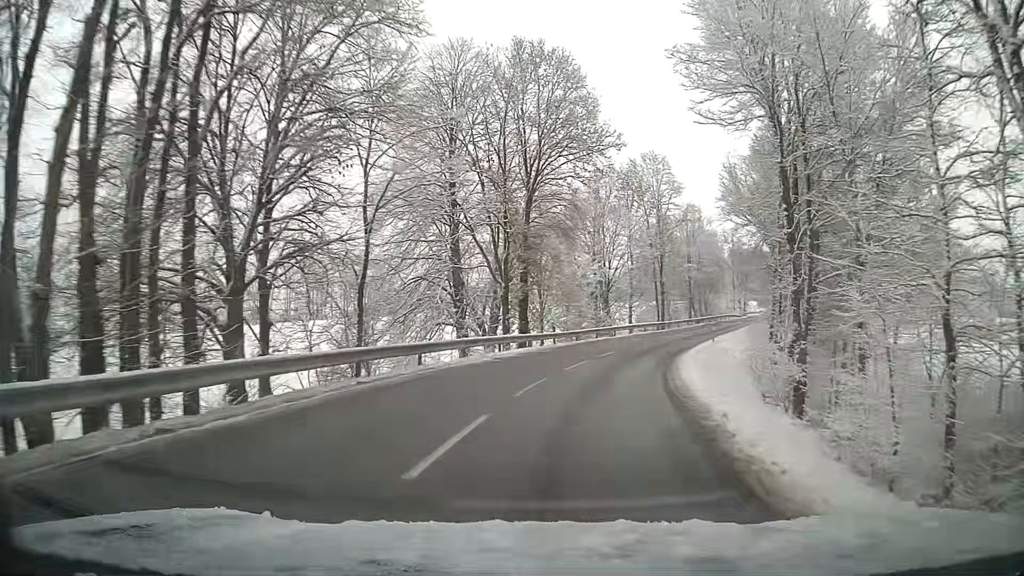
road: tertiary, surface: asphalt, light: Day
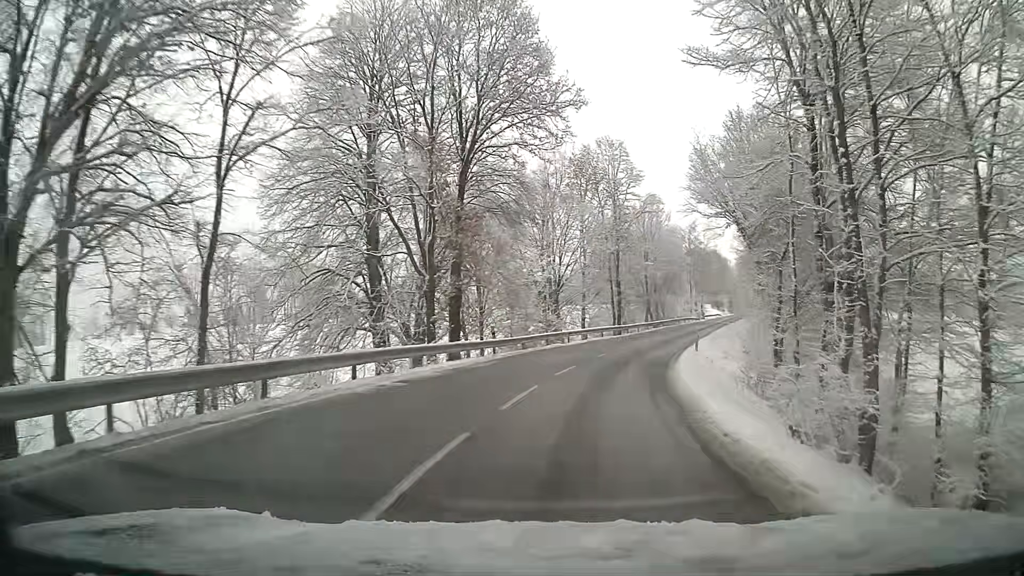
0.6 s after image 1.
(+0.3, +7.6) m; +4°
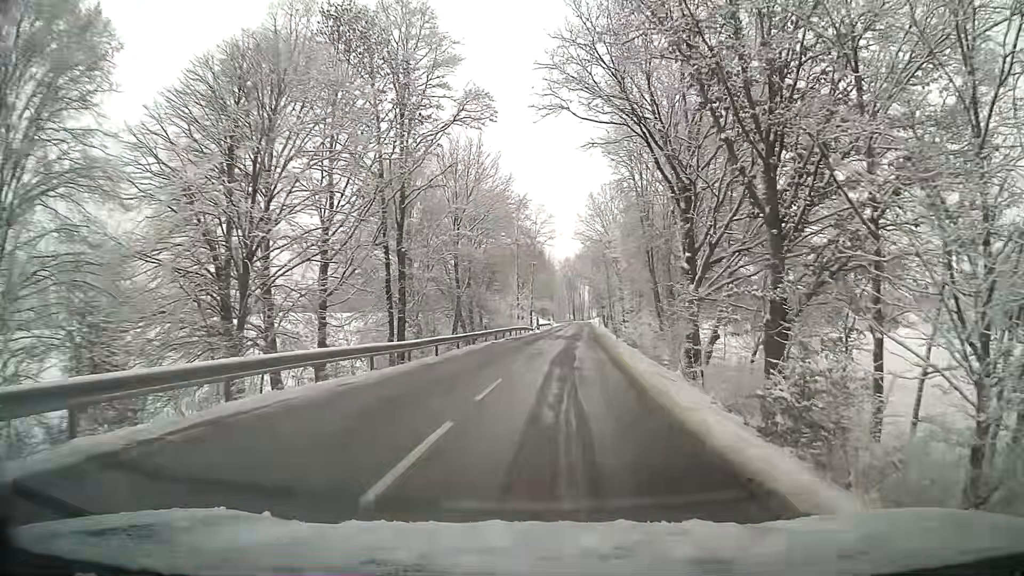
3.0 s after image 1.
(+4.7, +30.8) m; +16°
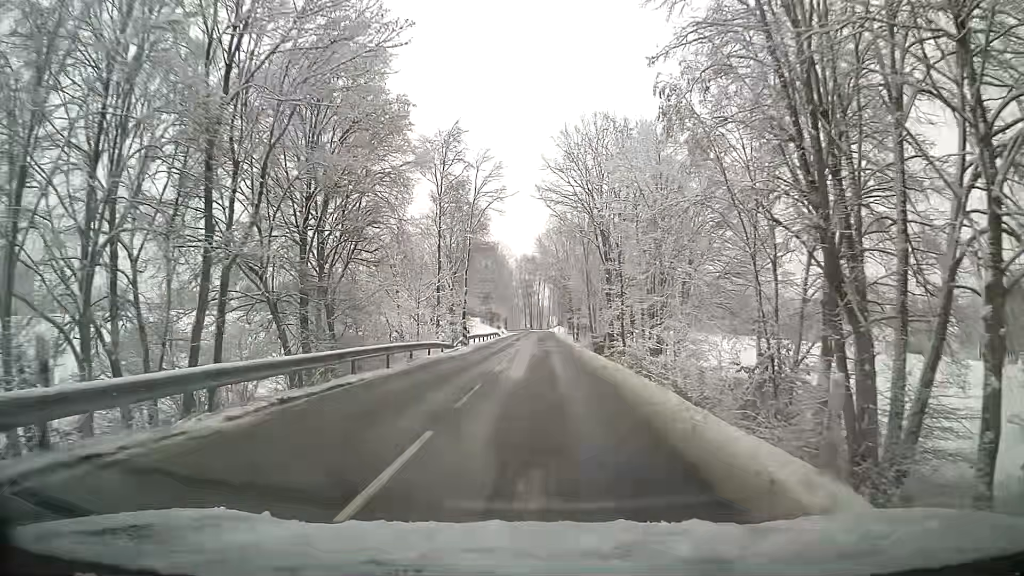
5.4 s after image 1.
(+1.3, +32.8) m; +3°
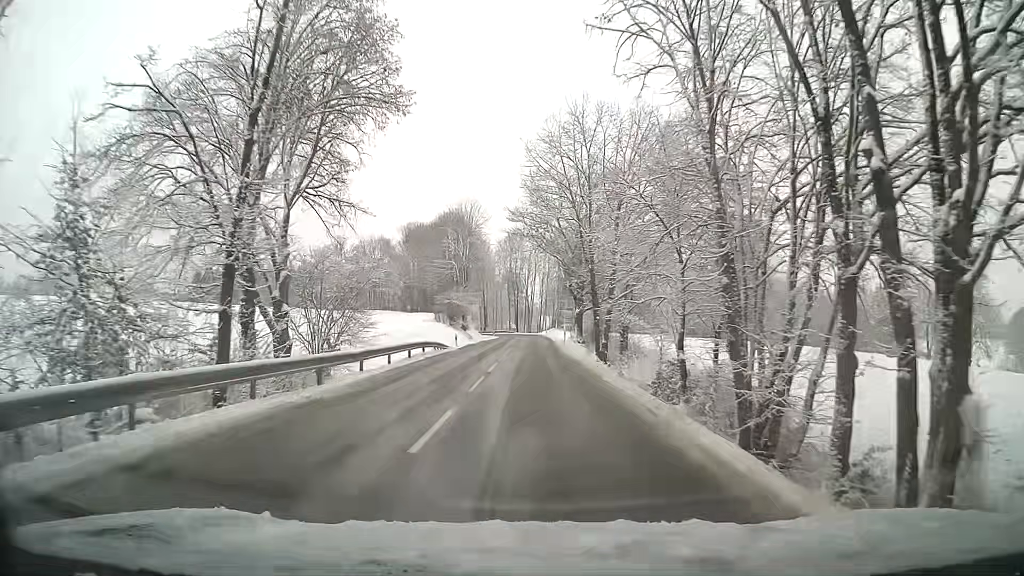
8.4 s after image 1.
(+0.6, +42.6) m; +1°
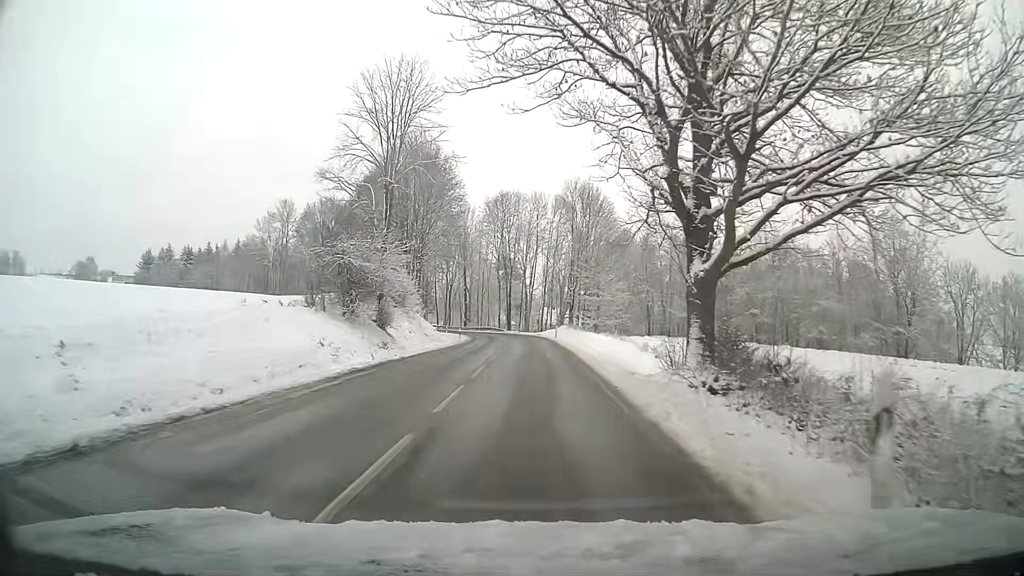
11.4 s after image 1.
(0.0, +42.4) m; 0°
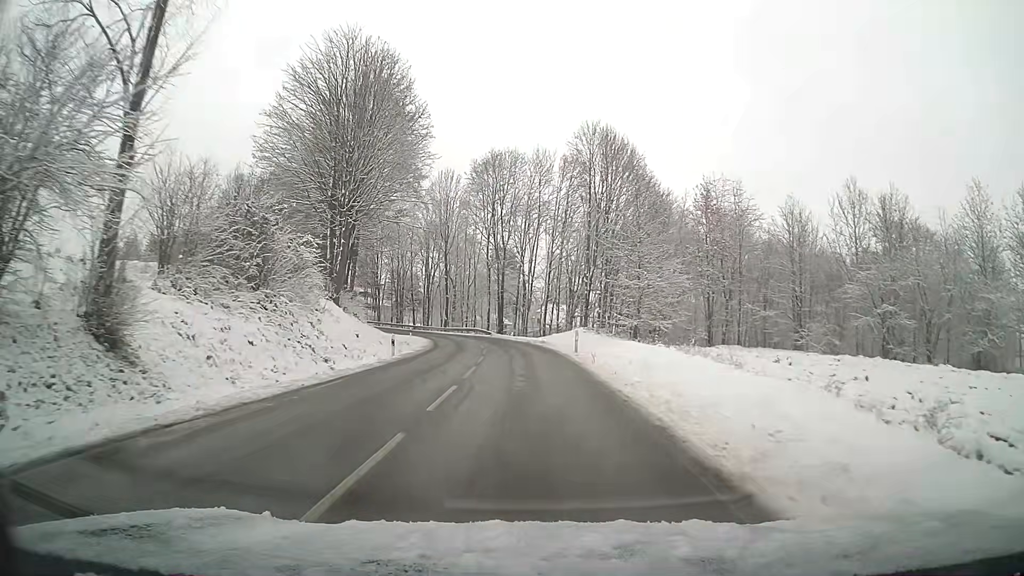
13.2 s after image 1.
(0.0, +24.5) m; 0°
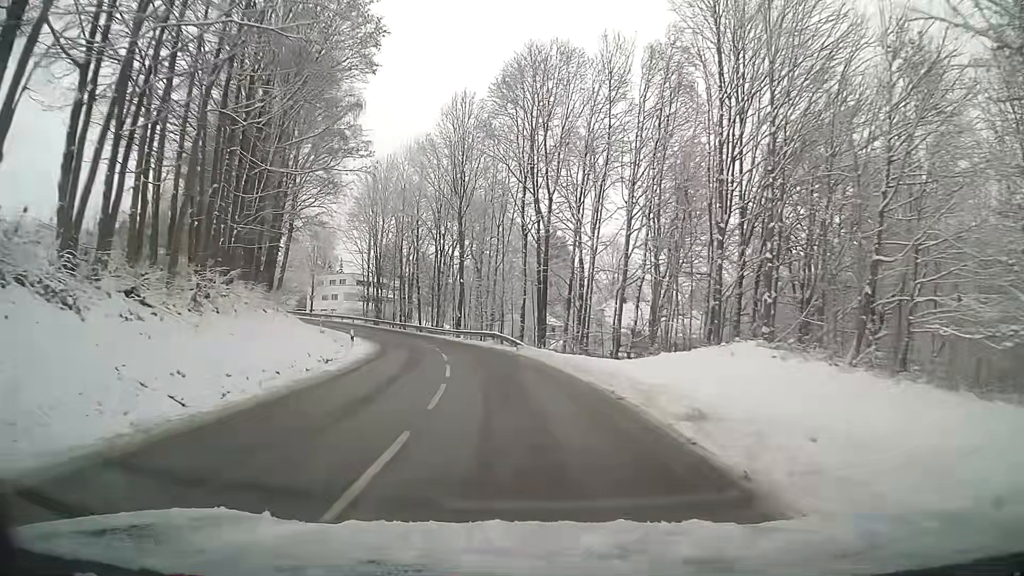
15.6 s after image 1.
(-1.0, +30.8) m; -5°
